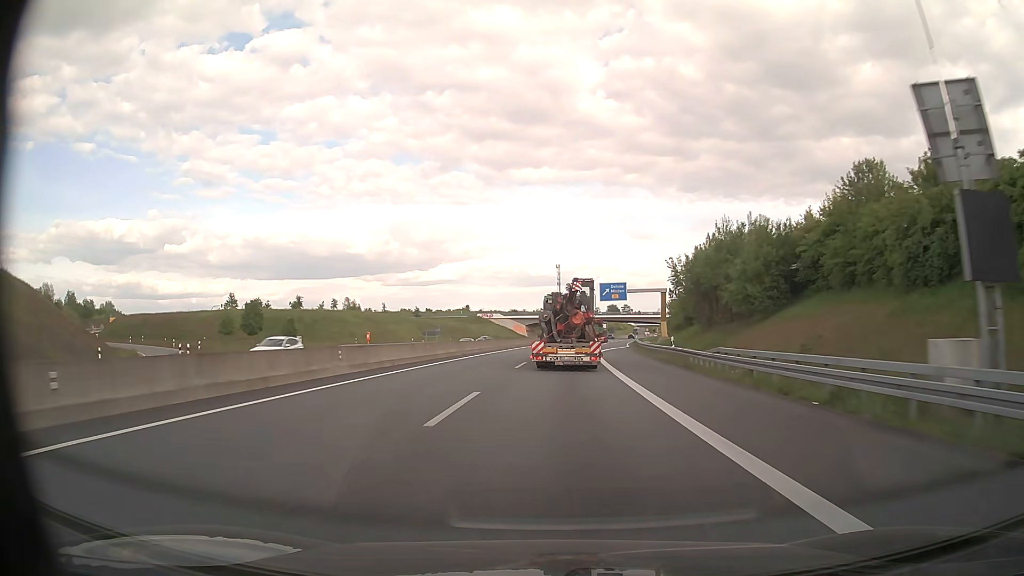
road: motorway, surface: asphalt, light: Day
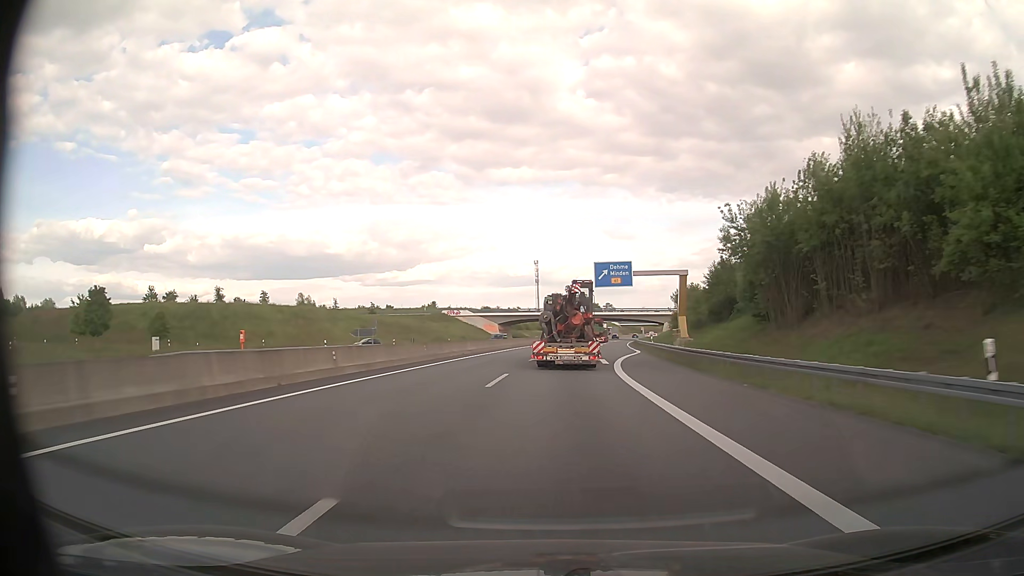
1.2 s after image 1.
(+0.5, +28.7) m; +2°
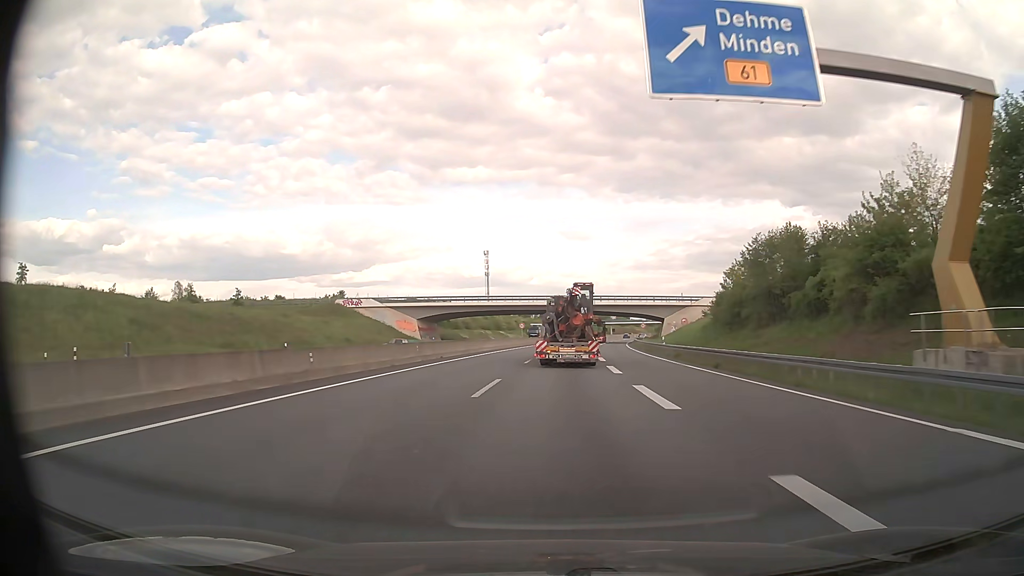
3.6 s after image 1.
(+1.9, +57.5) m; +4°
(0, +10) (0, +20) (+1, +30) (+1, +40) (+1, +50) (+2, +60) (+3, +70) (+4, +80) (+5, +90) (+6, +100) m
